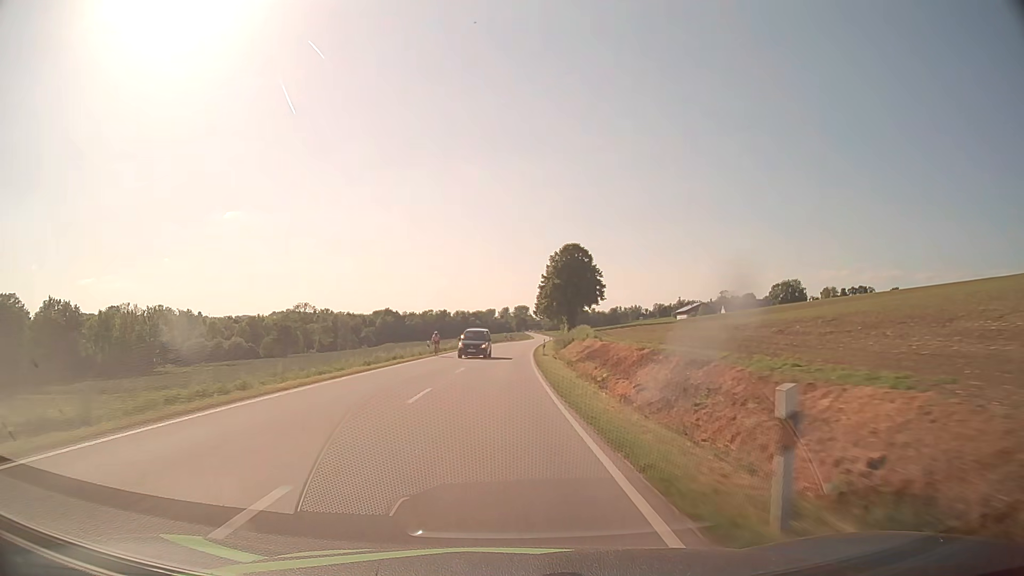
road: secondary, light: Day
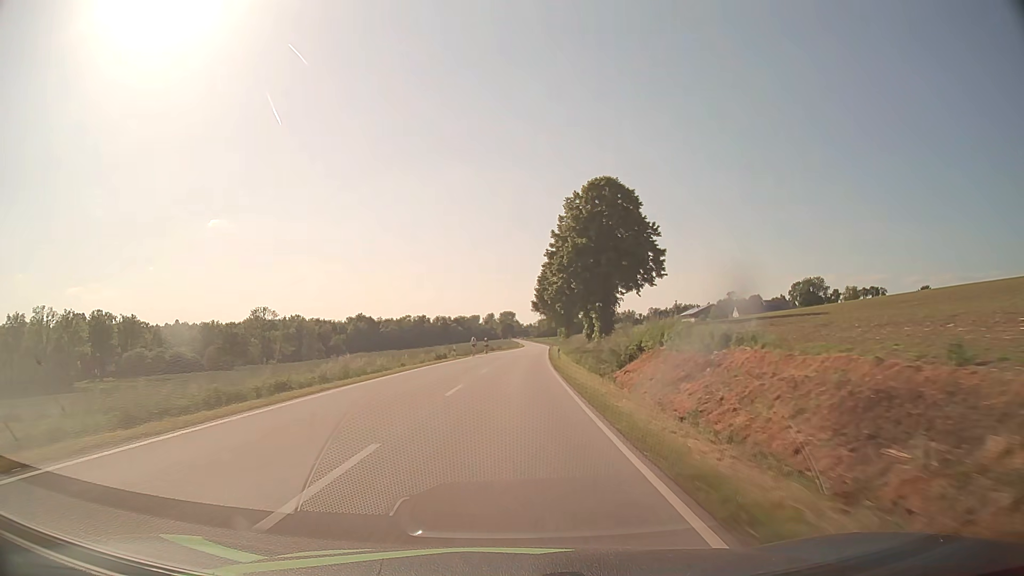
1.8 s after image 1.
(+0.3, +44.9) m; +1°
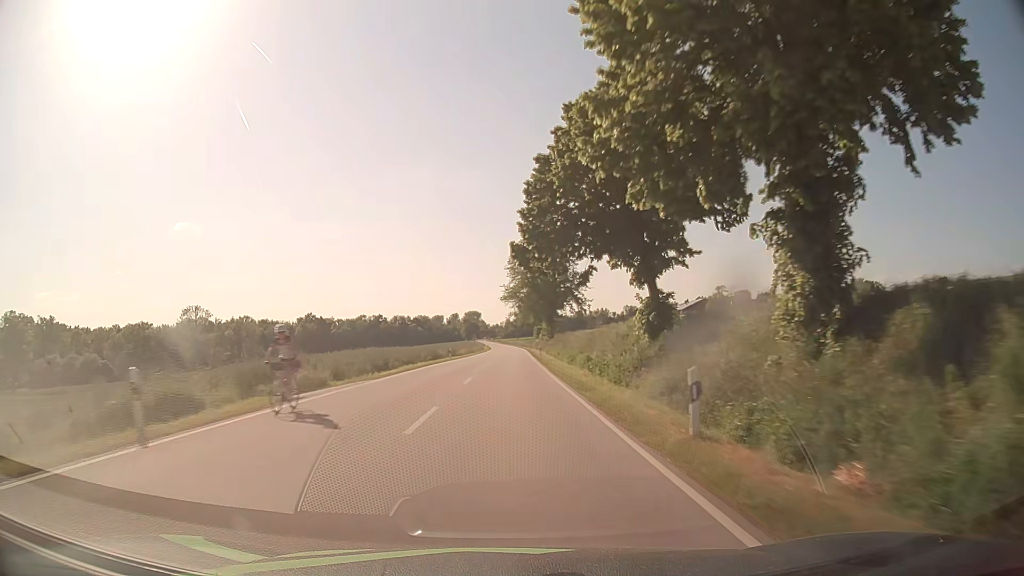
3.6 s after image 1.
(+1.1, +42.7) m; +3°
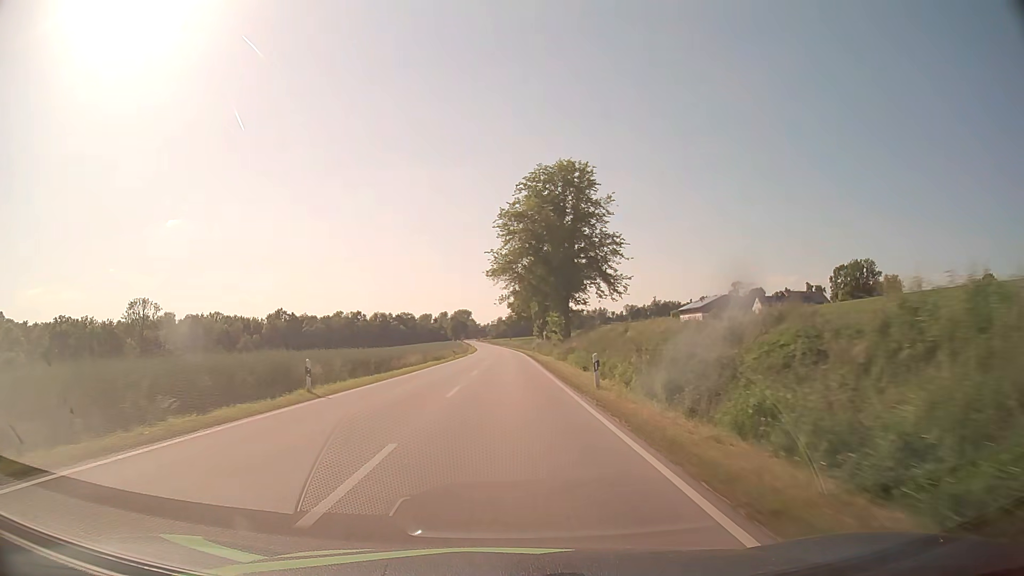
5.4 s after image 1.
(+0.4, +40.7) m; +1°
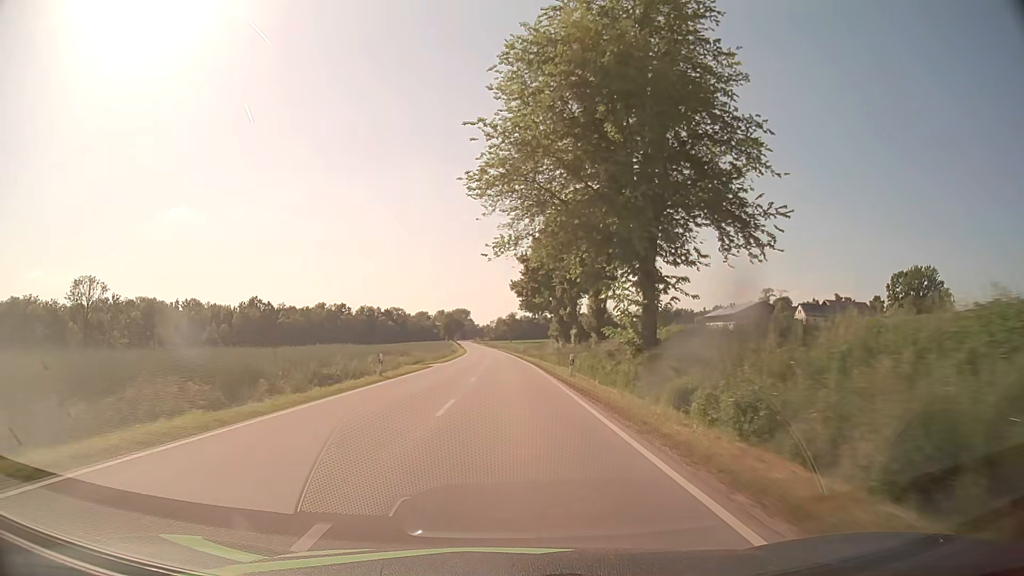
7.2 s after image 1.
(0.0, +39.9) m; 0°
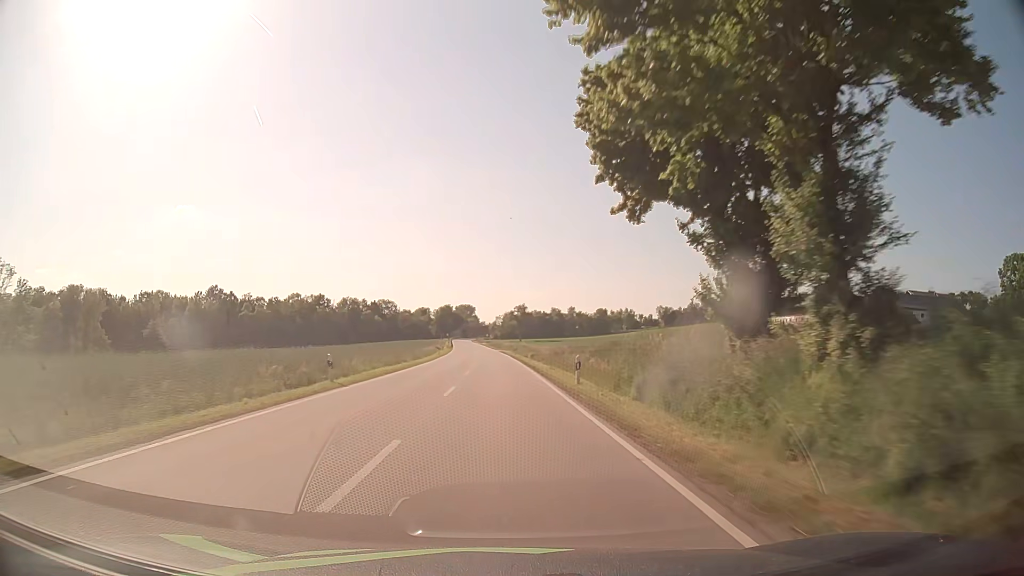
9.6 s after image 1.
(0.0, +55.9) m; -1°
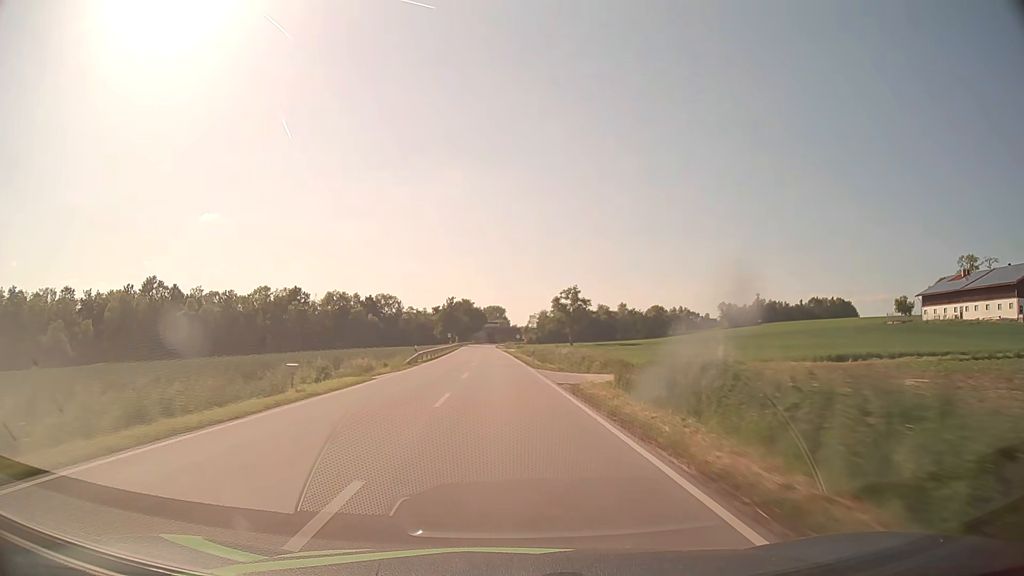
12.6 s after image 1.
(-1.7, +75.1) m; -3°
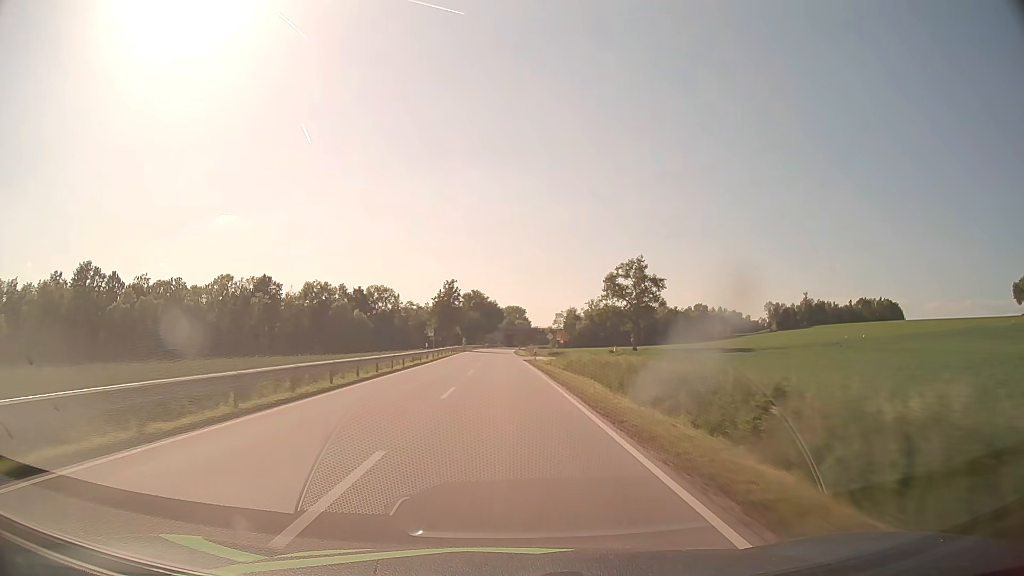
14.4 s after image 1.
(-0.6, +46.2) m; -2°
(0, +10) (0, +20) (0, +30) (0, +40) (0, +50) (-1, +60) (-1, +70) (-1, +80) (-1, +90) (-1, +100) m
